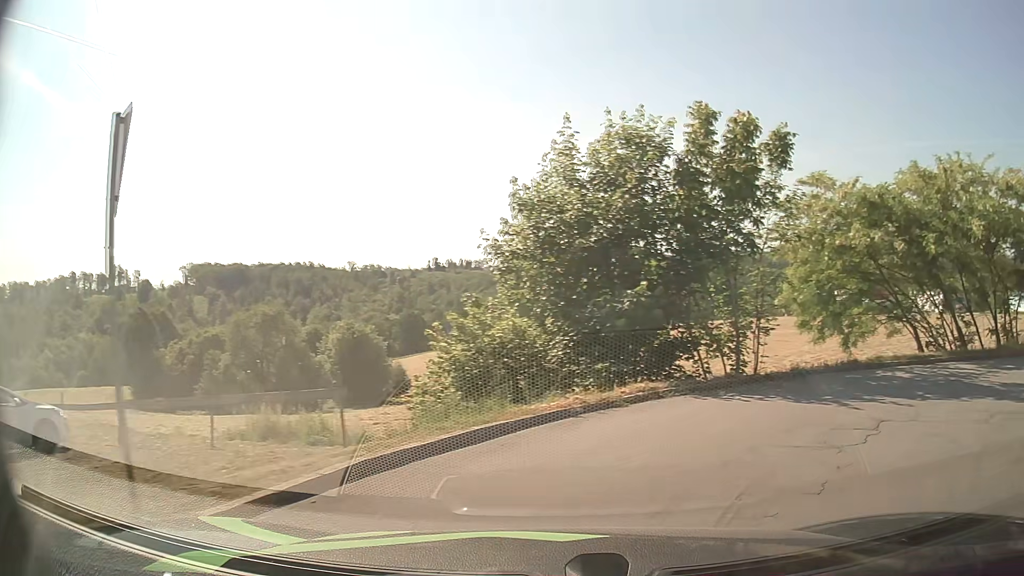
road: residential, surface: asphalt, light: Day
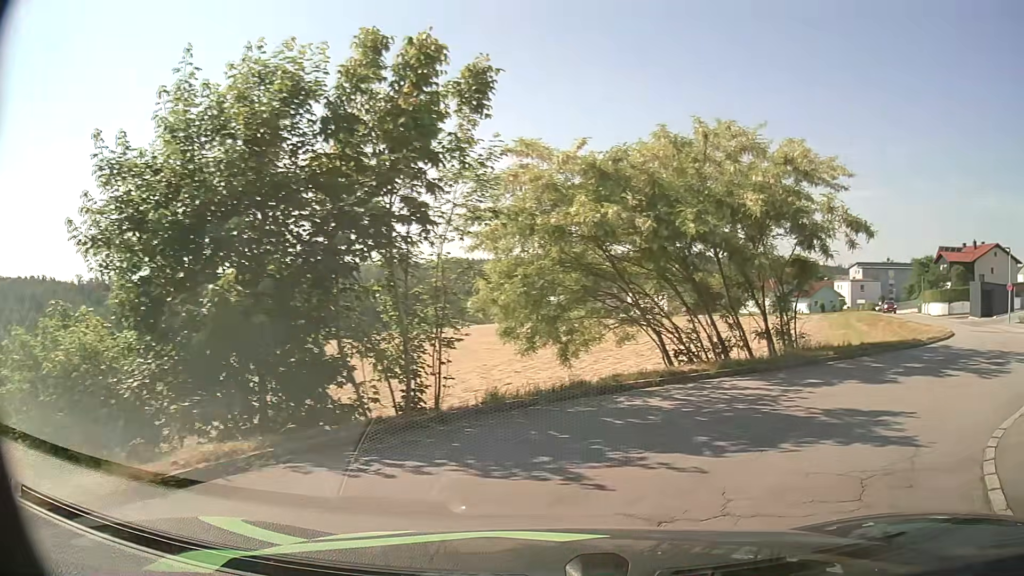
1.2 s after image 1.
(+1.0, +4.3) m; +23°
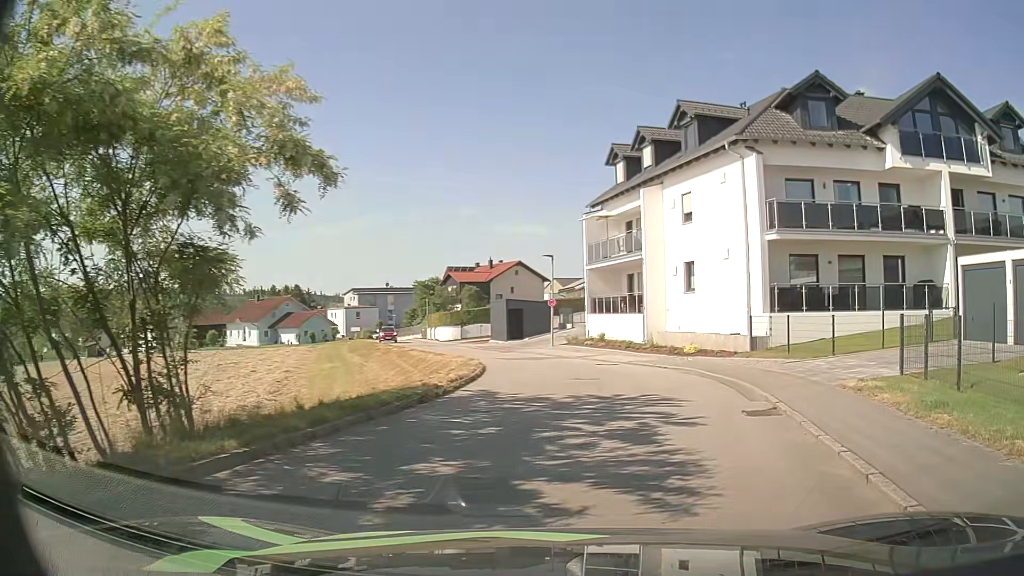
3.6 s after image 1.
(+3.5, +8.3) m; +43°
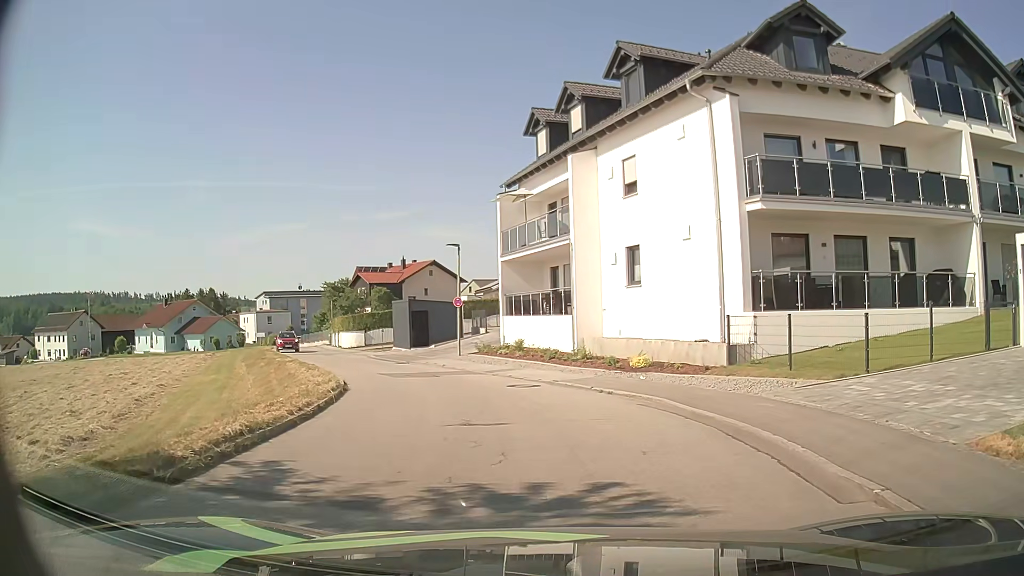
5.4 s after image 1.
(+0.7, +6.6) m; +8°
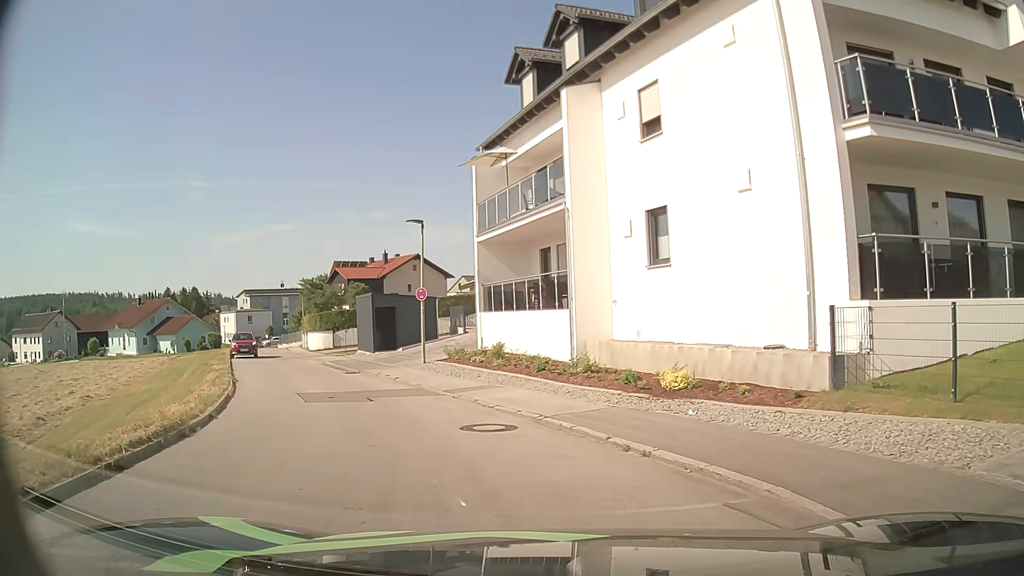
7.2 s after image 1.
(+0.2, +6.6) m; +1°
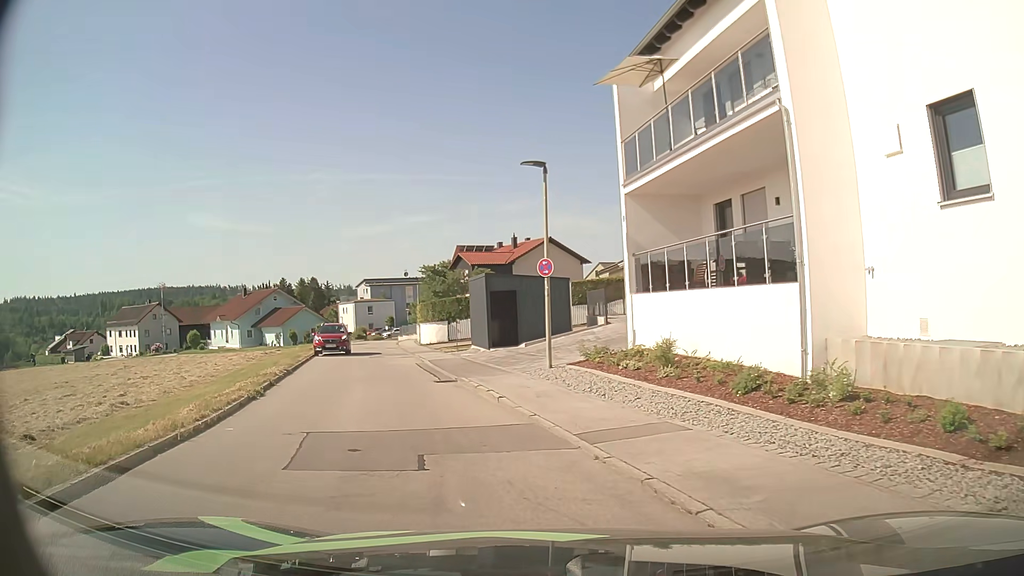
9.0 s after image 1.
(-0.6, +7.2) m; -11°
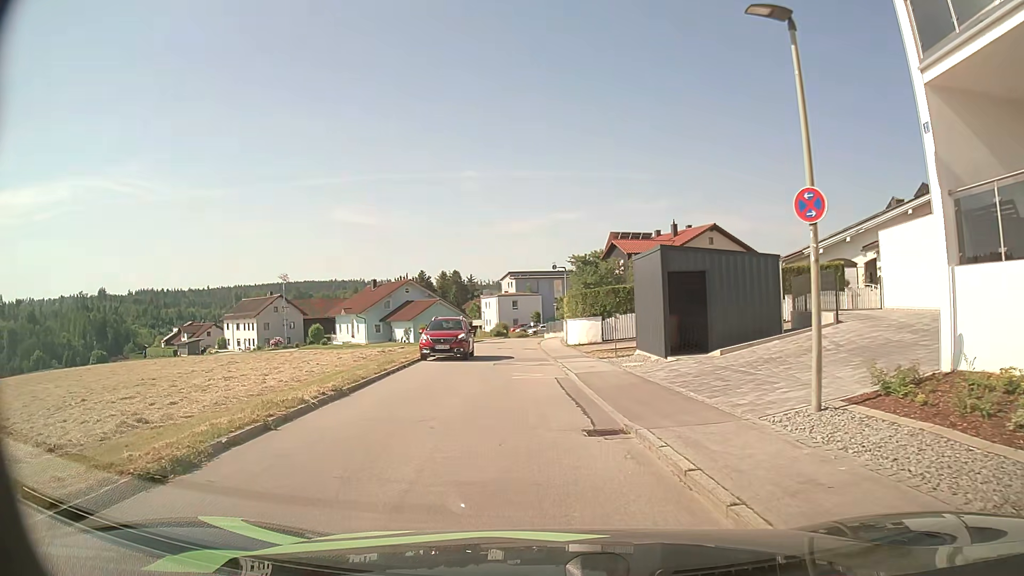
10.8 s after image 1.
(-1.0, +8.2) m; -12°
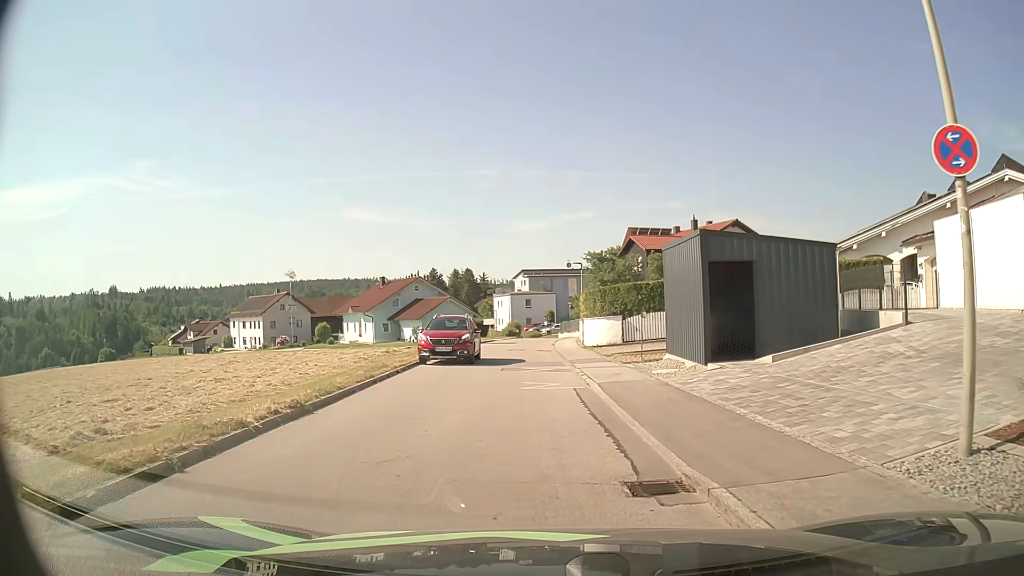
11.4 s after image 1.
(-0.1, +2.8) m; -3°
